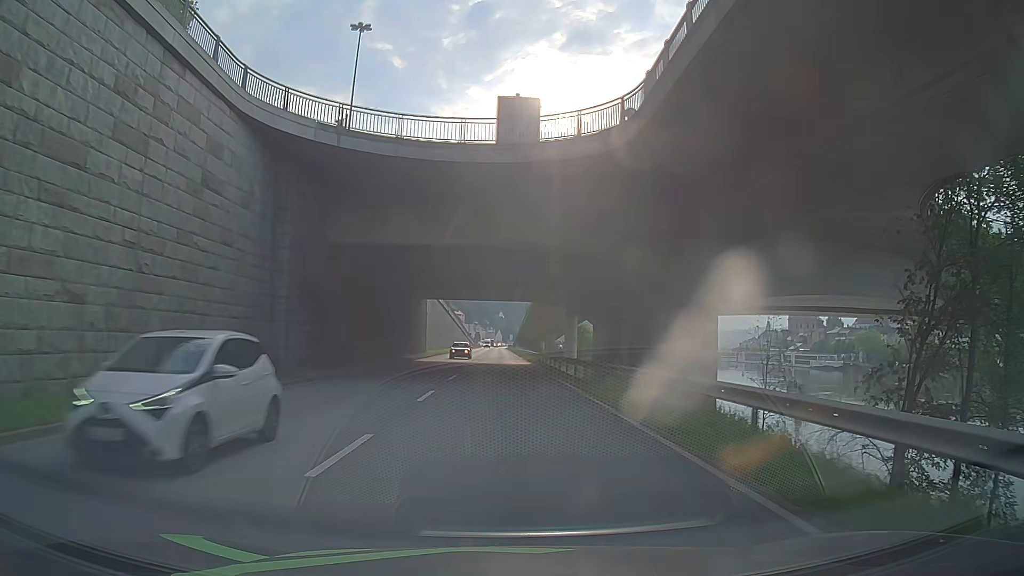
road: primary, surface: asphalt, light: Day
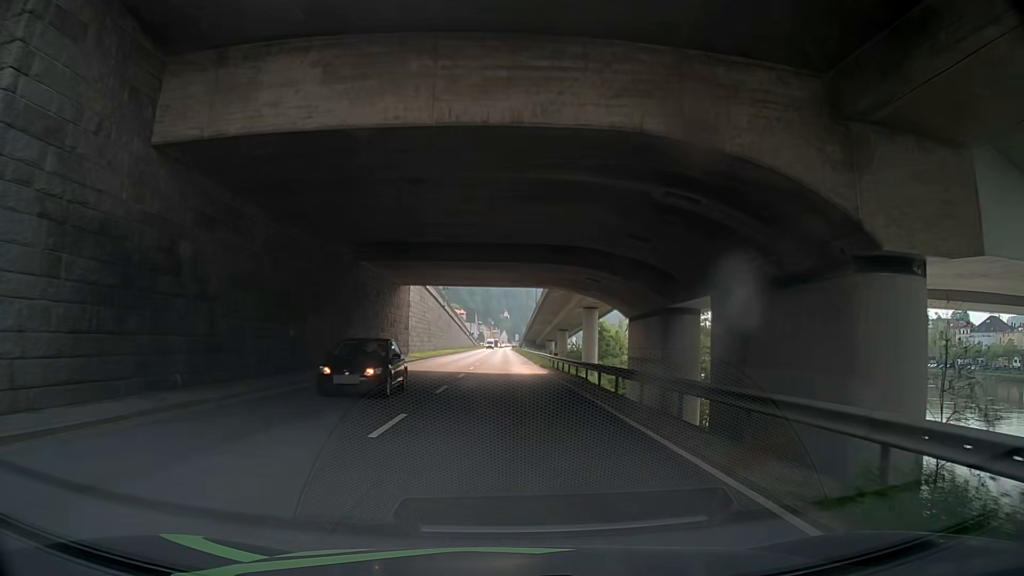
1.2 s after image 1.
(-0.1, +15.2) m; -1°
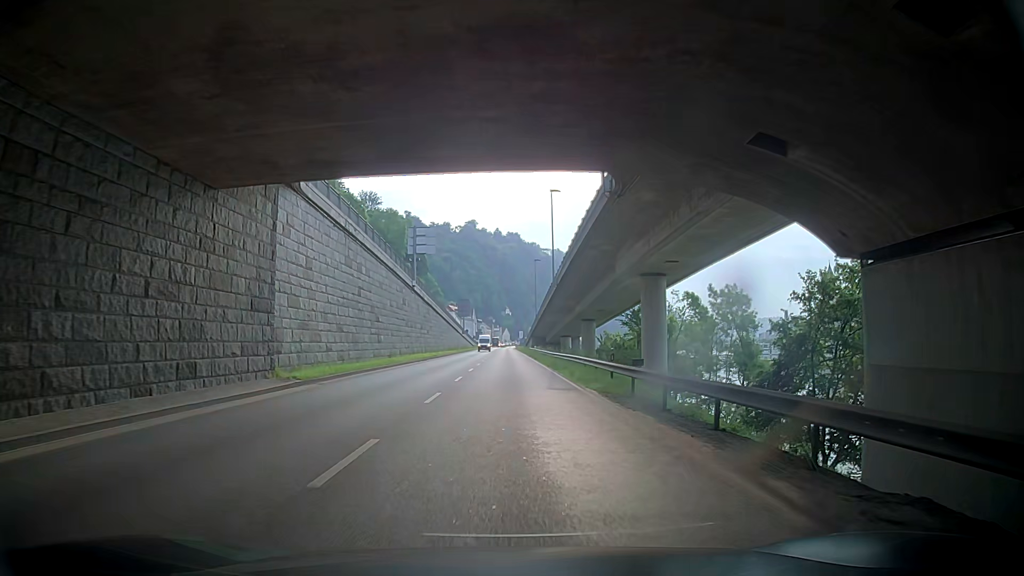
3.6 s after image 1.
(+0.4, +30.4) m; +2°
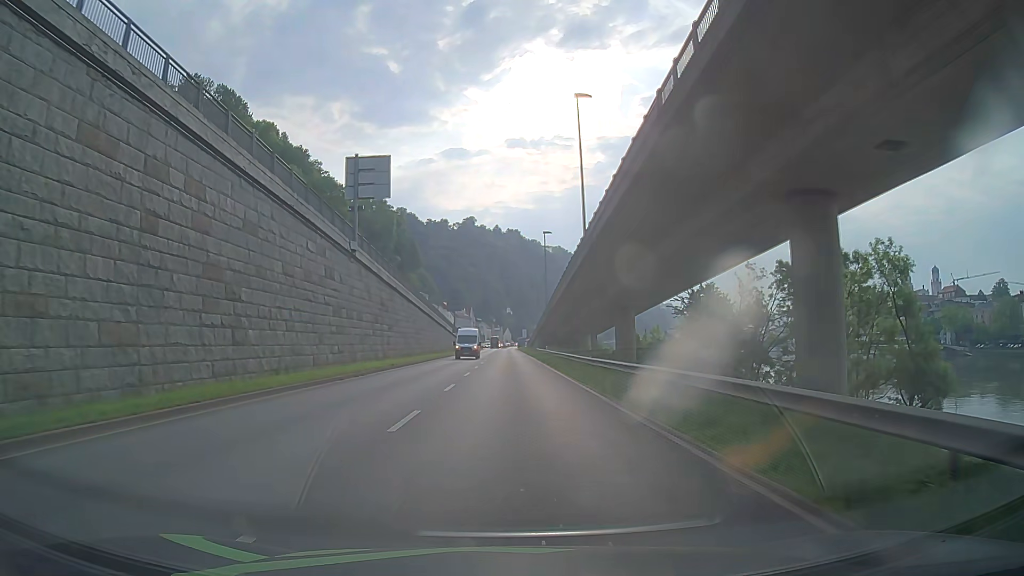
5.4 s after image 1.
(-0.4, +22.9) m; -3°
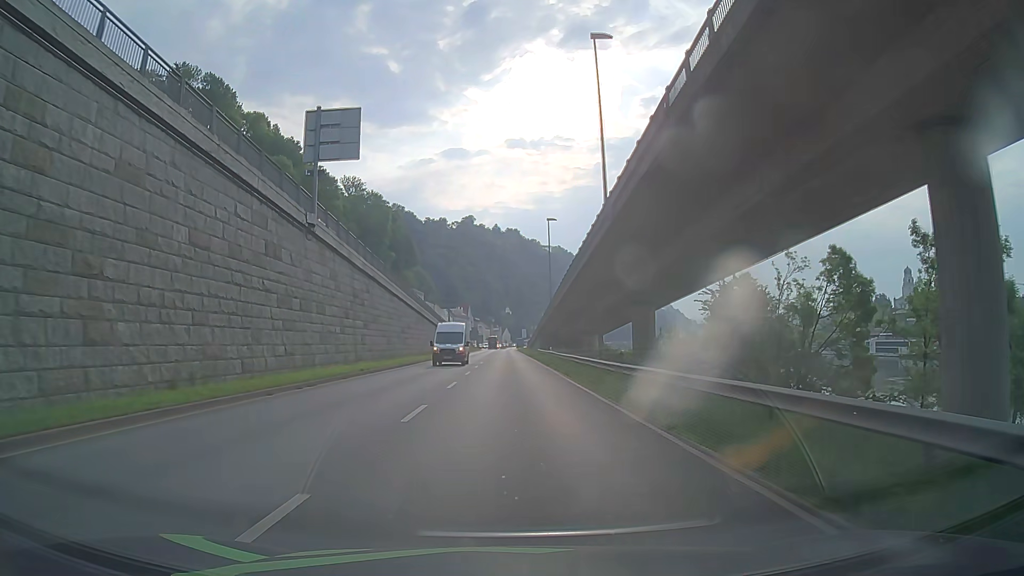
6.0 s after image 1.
(0.0, +7.6) m; +1°
(0, +10) (0, +20) (0, +30) (0, +40) (0, +50) (0, +60) (0, +70) (0, +80) (0, +90) (0, +100) m
